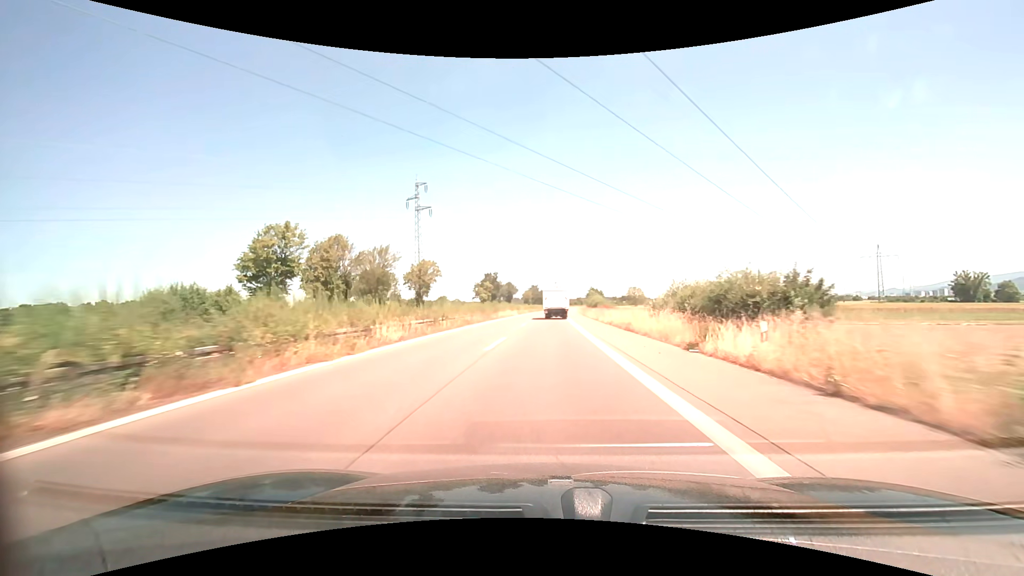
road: trunk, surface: asphalt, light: Day
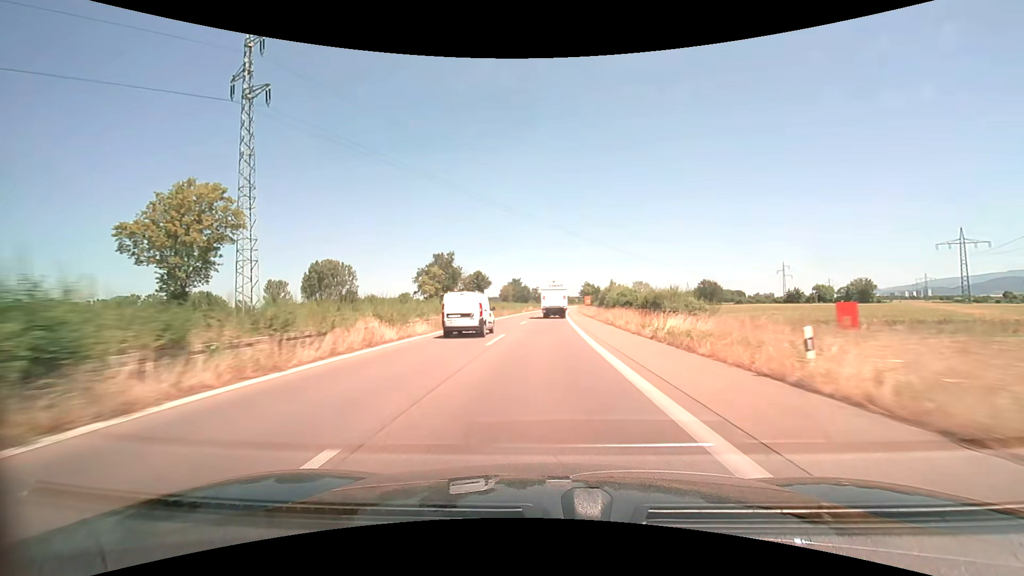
(+0.8, +52.6) m; +2°
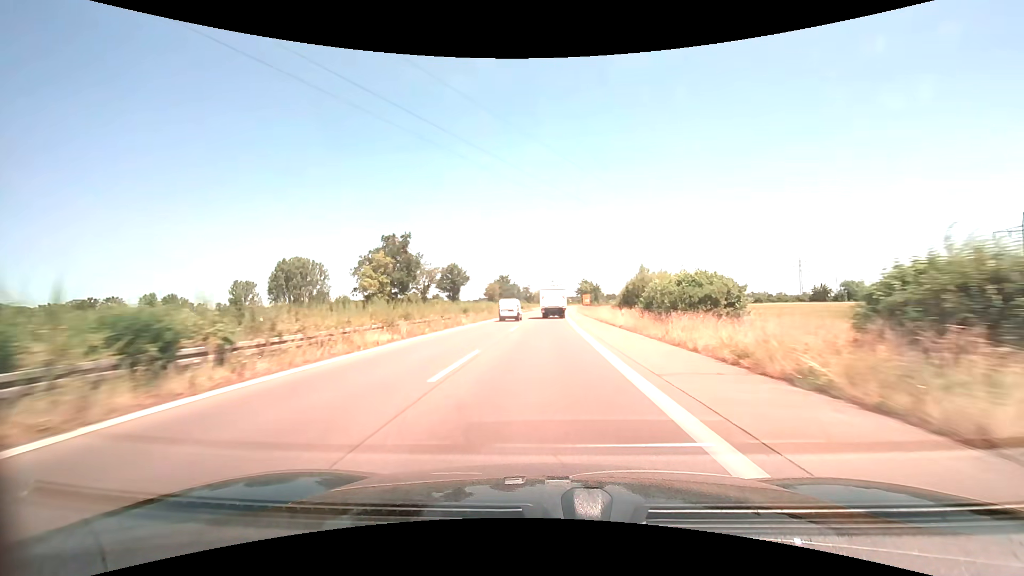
(+0.1, +26.2) m; +1°
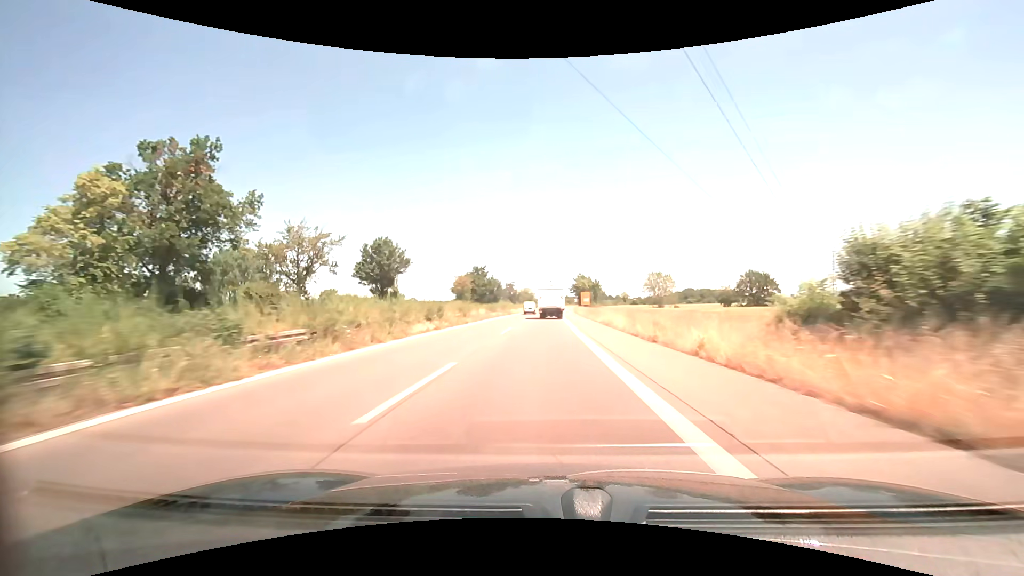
(+0.4, +39.1) m; +1°
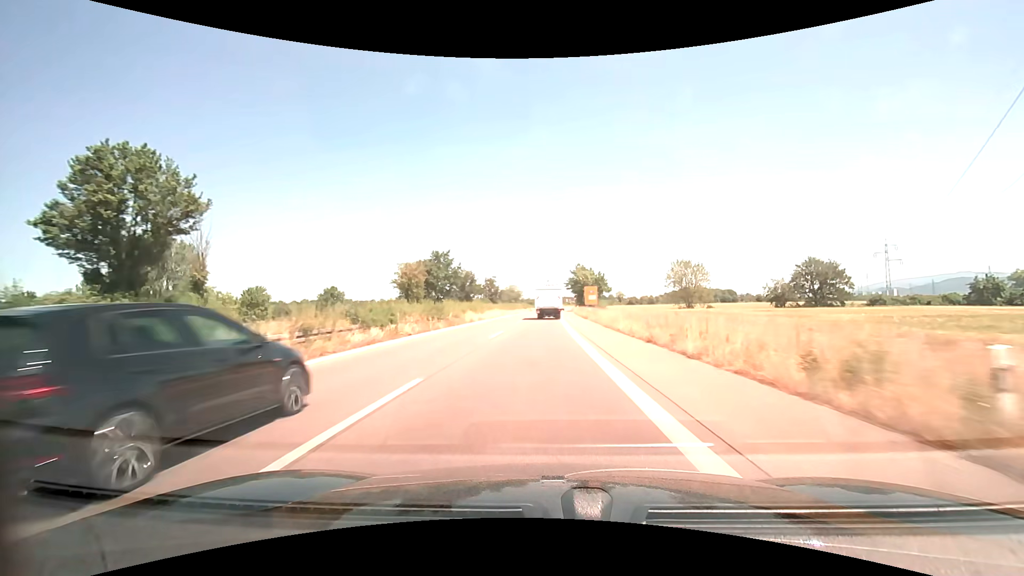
(+0.4, +38.7) m; +1°
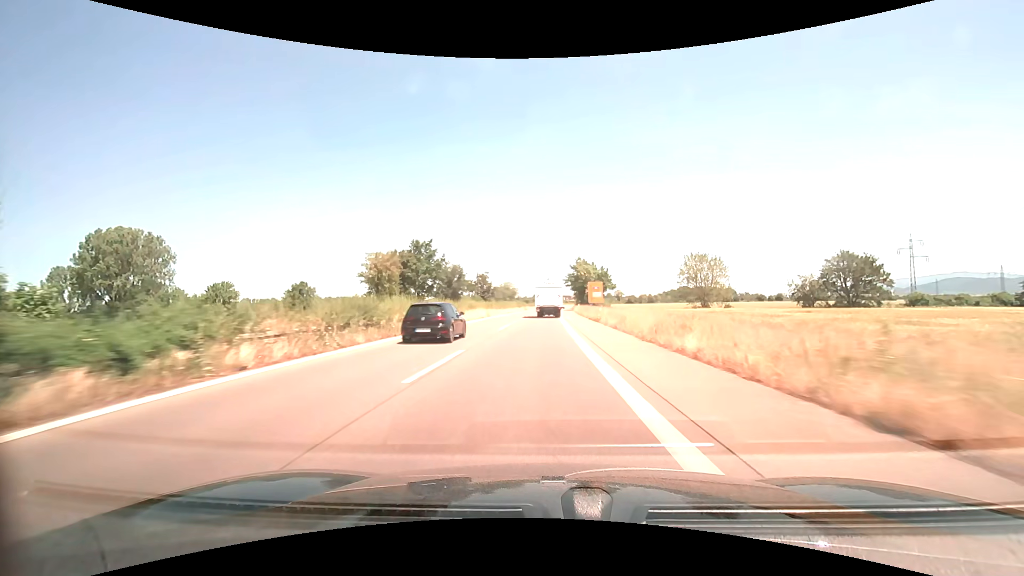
(0.0, +12.8) m; 0°
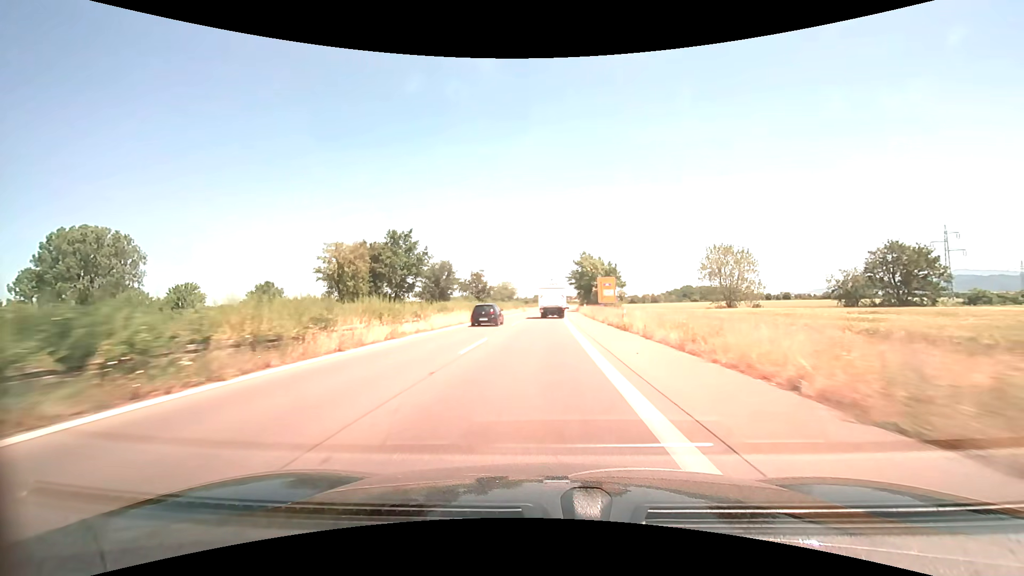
(0.0, +12.8) m; 0°
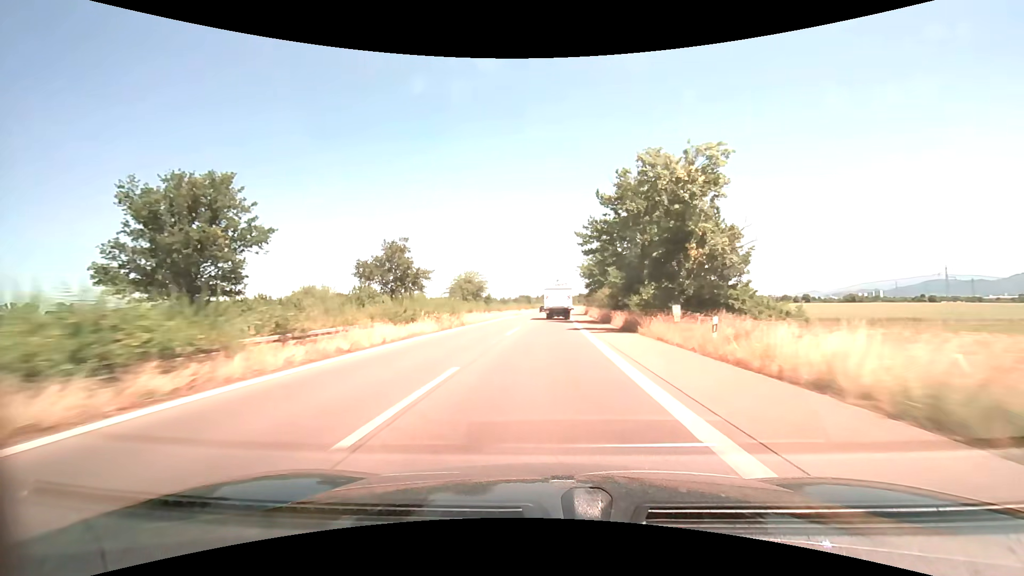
(+0.8, +63.2) m; +2°
(0, +10) (0, +20) (0, +30) (0, +40) (+1, +50) (+1, +60) (+1, +70) (+2, +80) (+3, +90) (+3, +100) m
